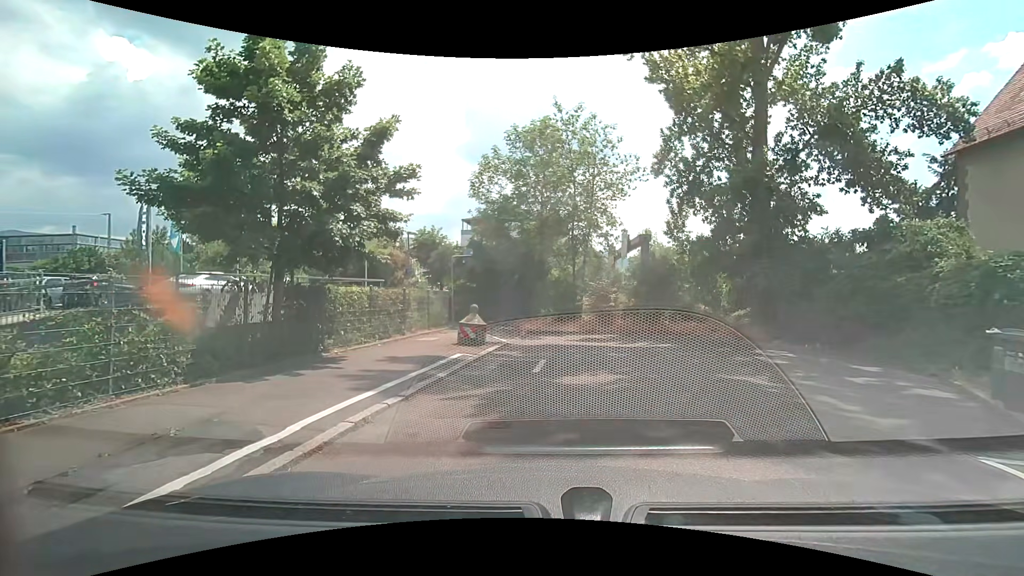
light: Day
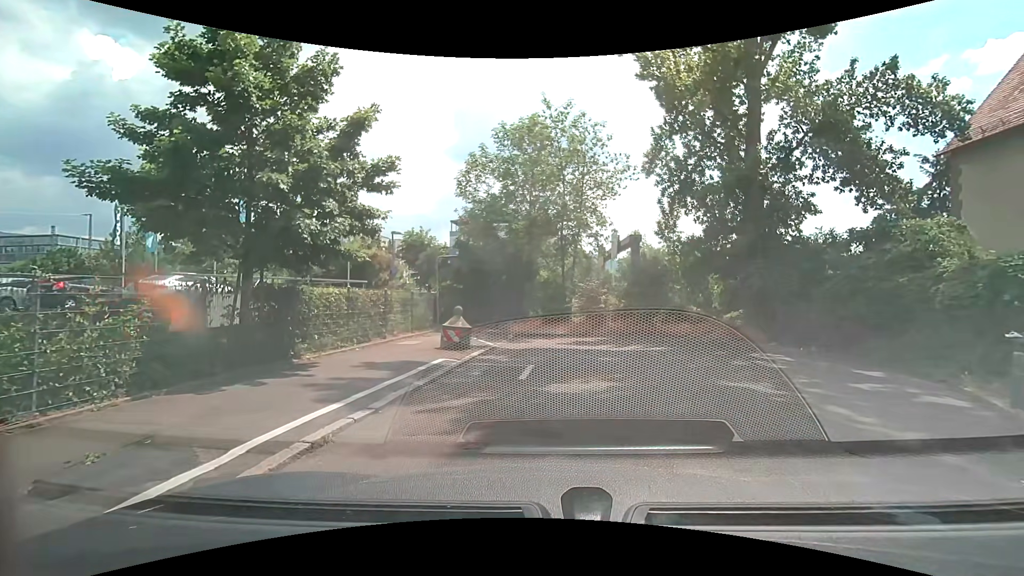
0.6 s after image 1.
(0.0, +0.7) m; 0°
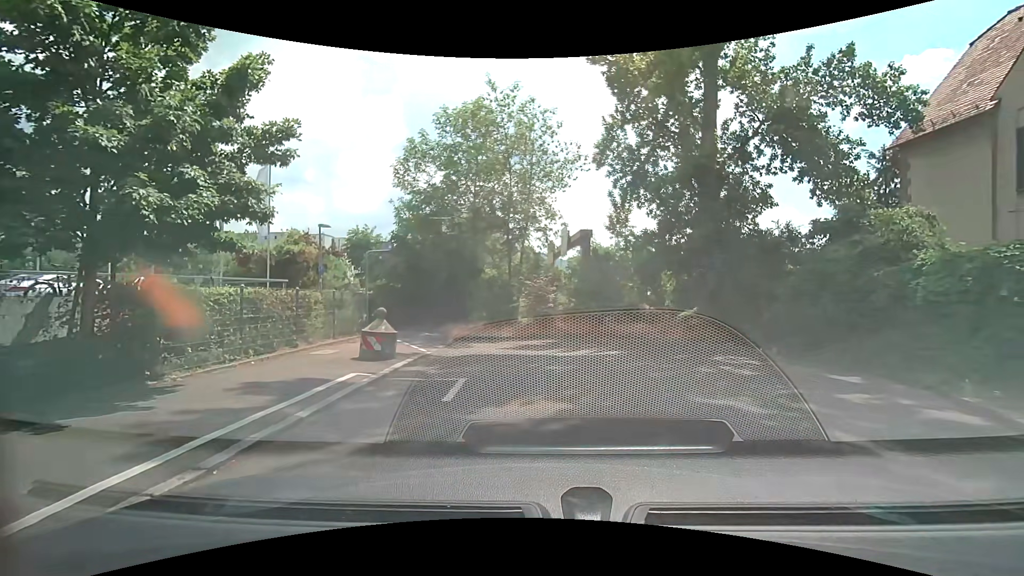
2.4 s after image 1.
(0.0, +2.0) m; +8°
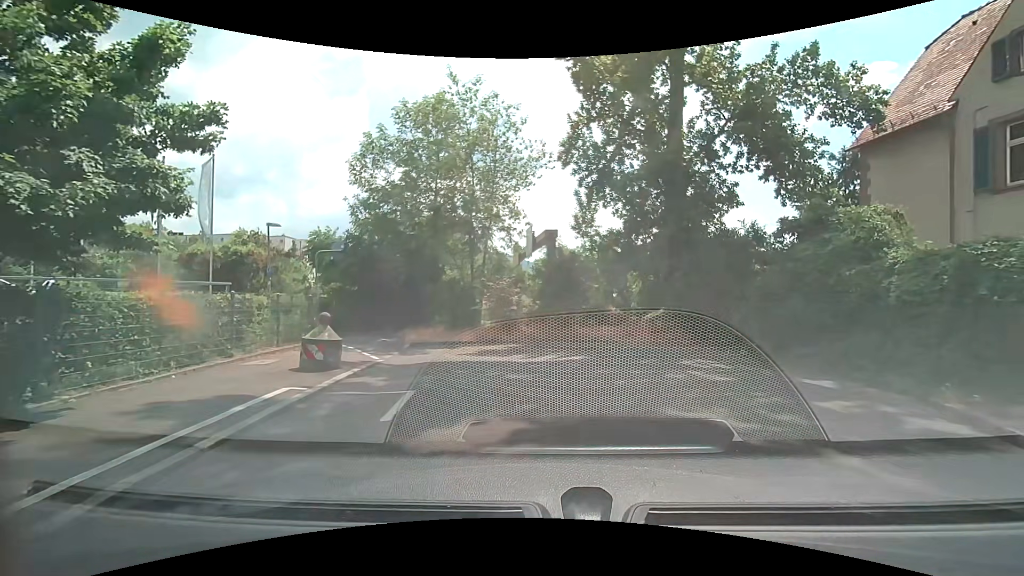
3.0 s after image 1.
(+0.1, +0.9) m; +6°
